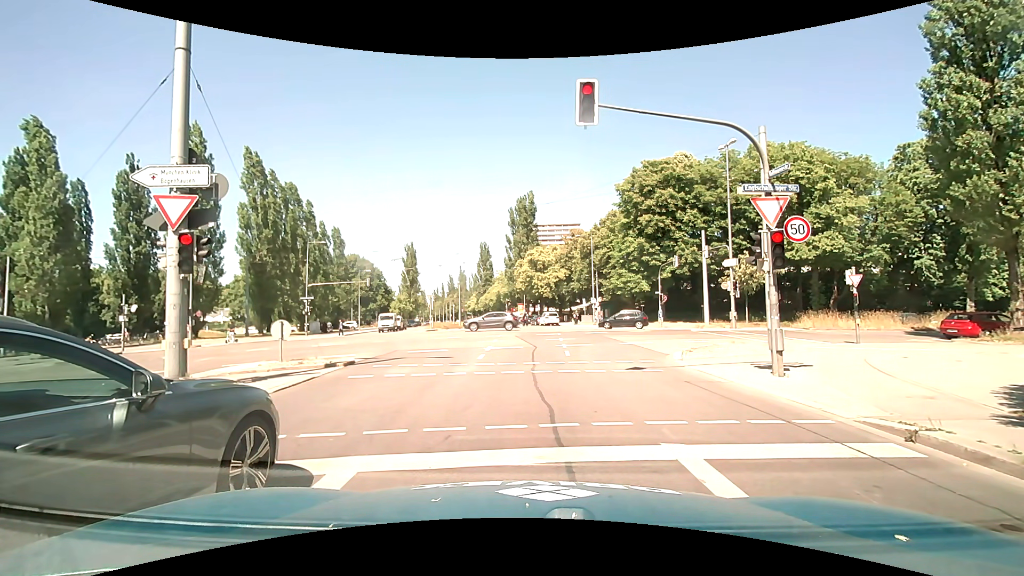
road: secondary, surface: asphalt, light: Day
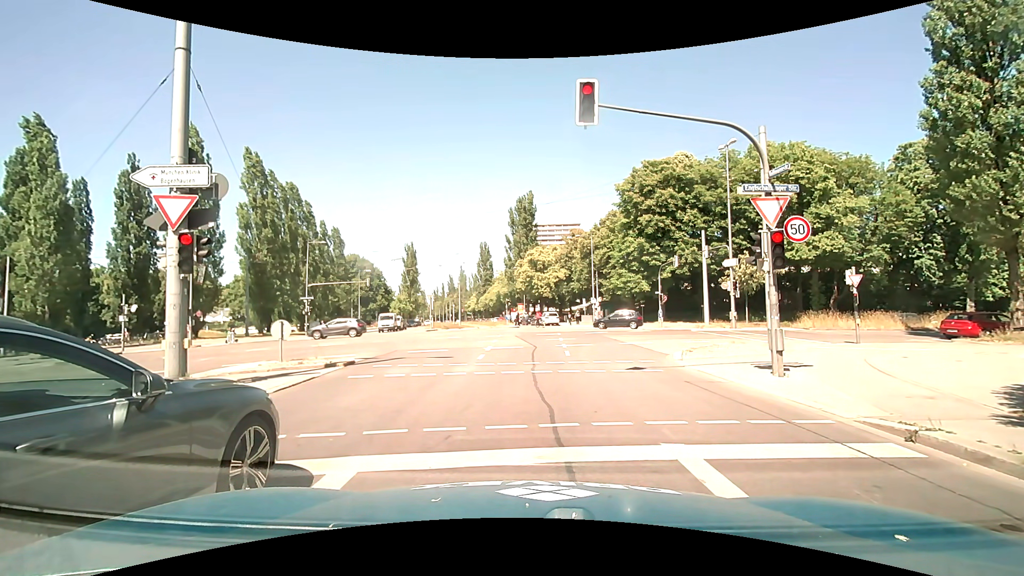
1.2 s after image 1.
(0.0, 0.0) m; 0°
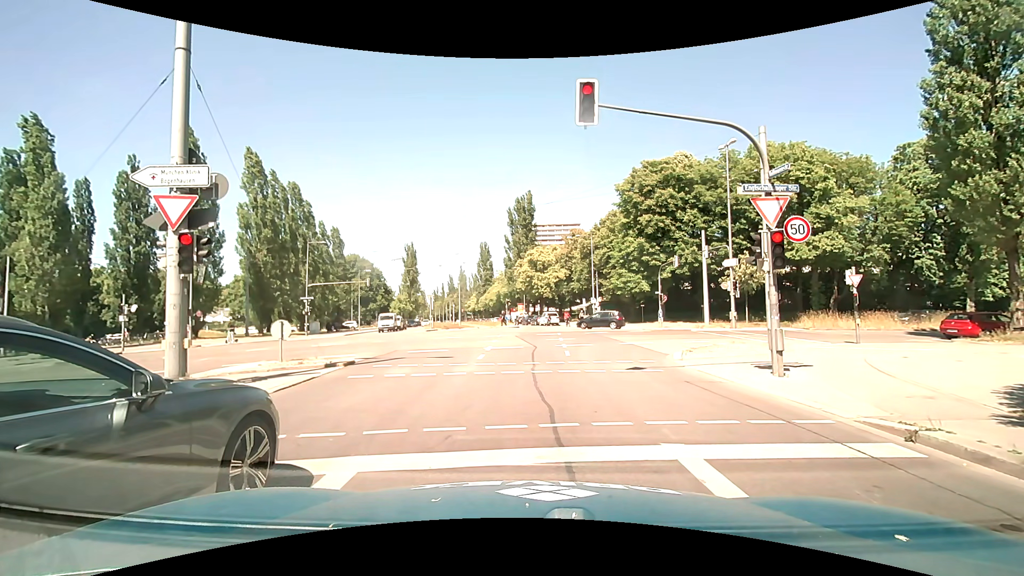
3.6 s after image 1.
(0.0, 0.0) m; 0°
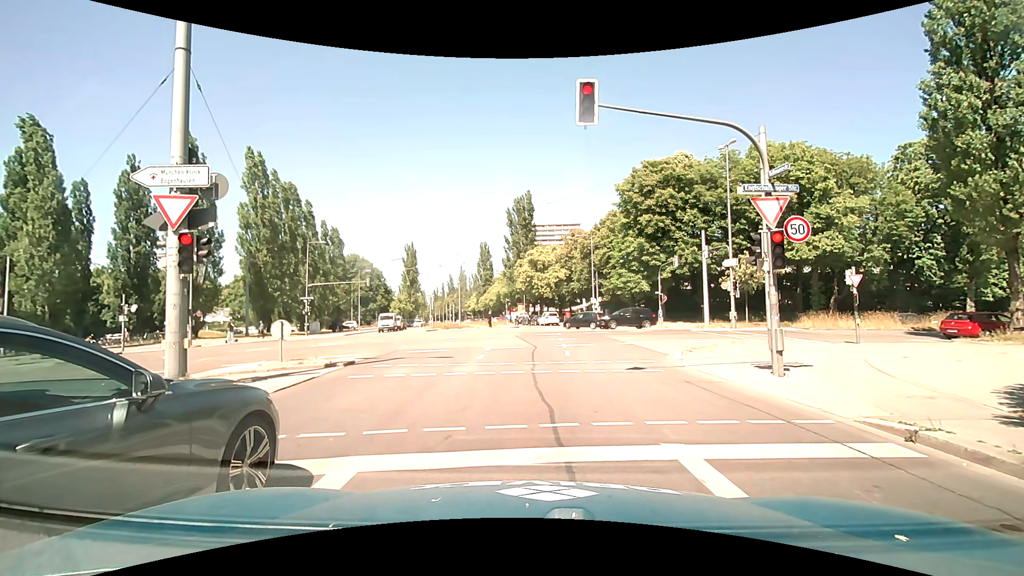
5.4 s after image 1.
(0.0, 0.0) m; 0°
(0, +10) (0, +20) (0, +30) (0, +40) (+1, +50) (0, +60) (-2, +70) (-3, +80) (-5, +90) (-7, +99) m
